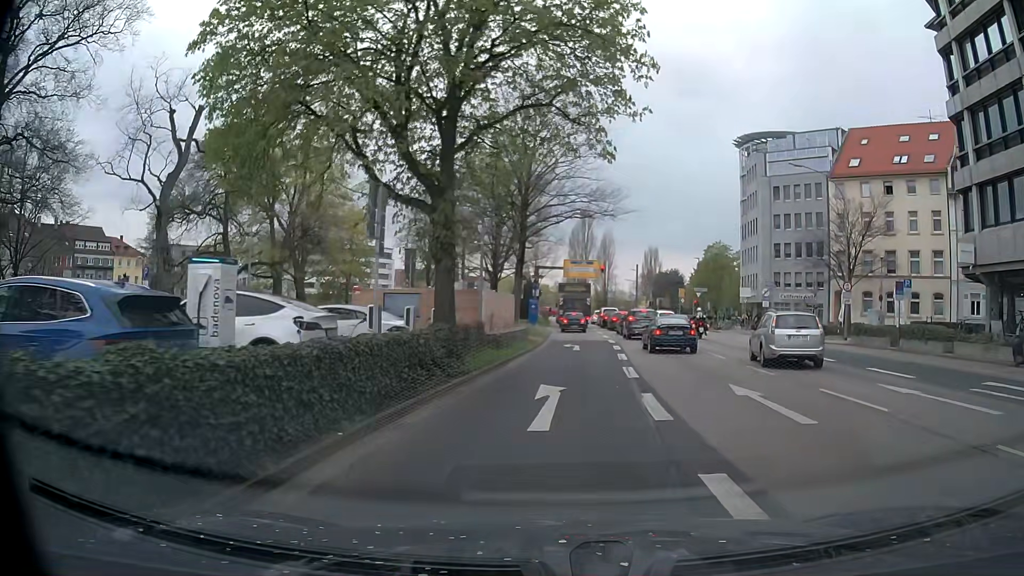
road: primary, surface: asphalt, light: Day
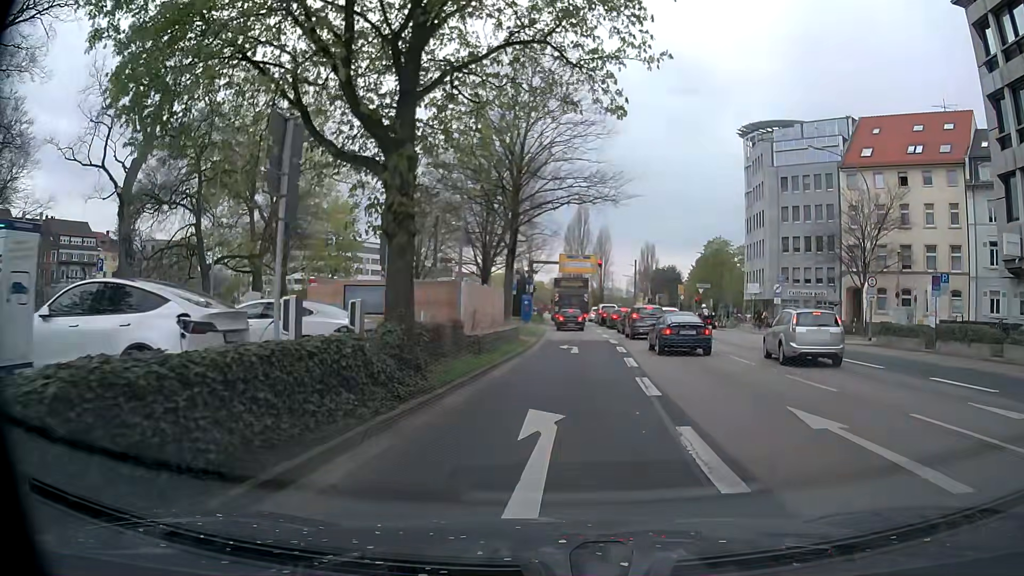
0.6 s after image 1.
(0.0, +3.7) m; 0°
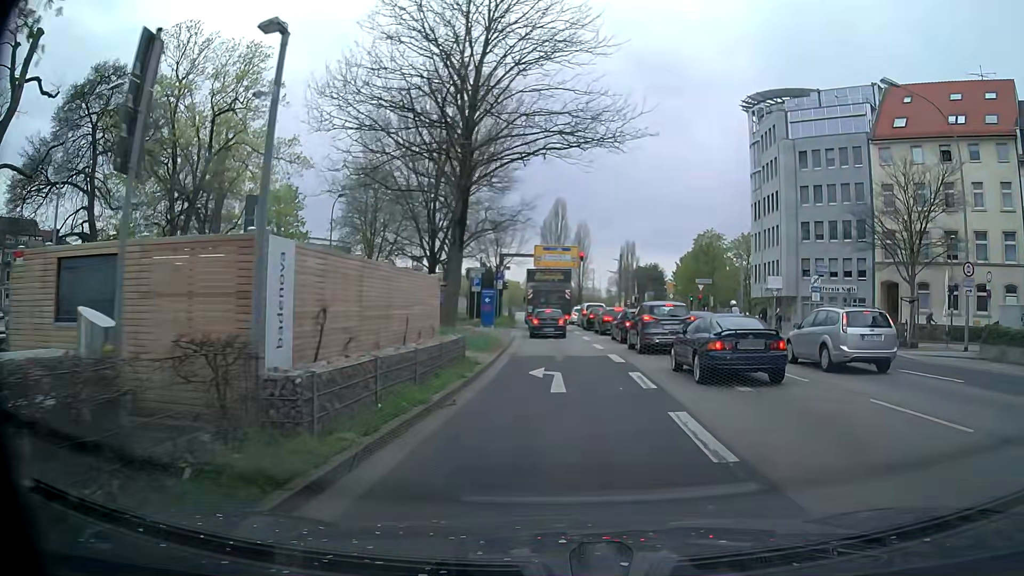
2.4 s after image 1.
(+0.1, +10.9) m; +3°
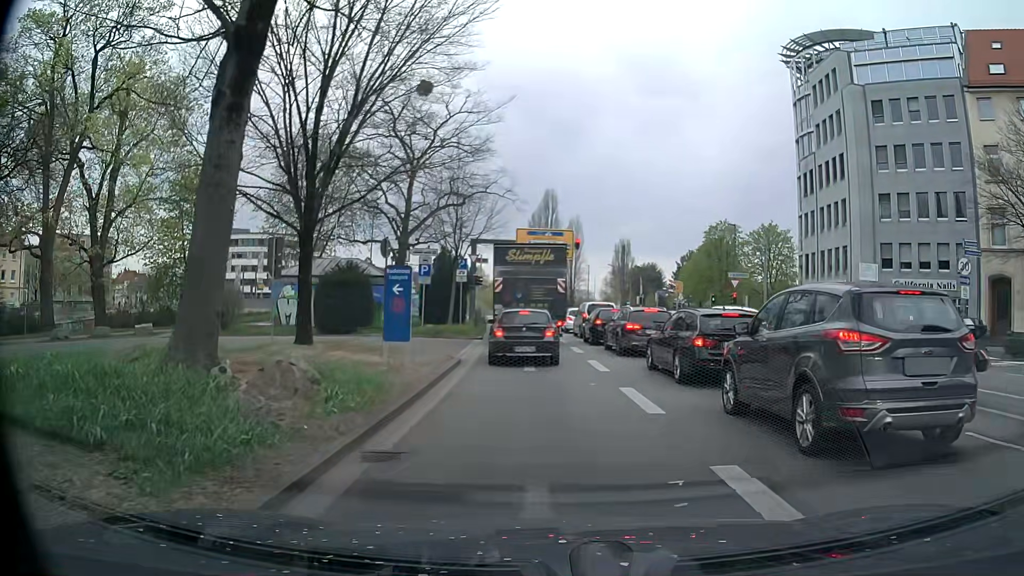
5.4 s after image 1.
(-0.2, +15.1) m; -1°
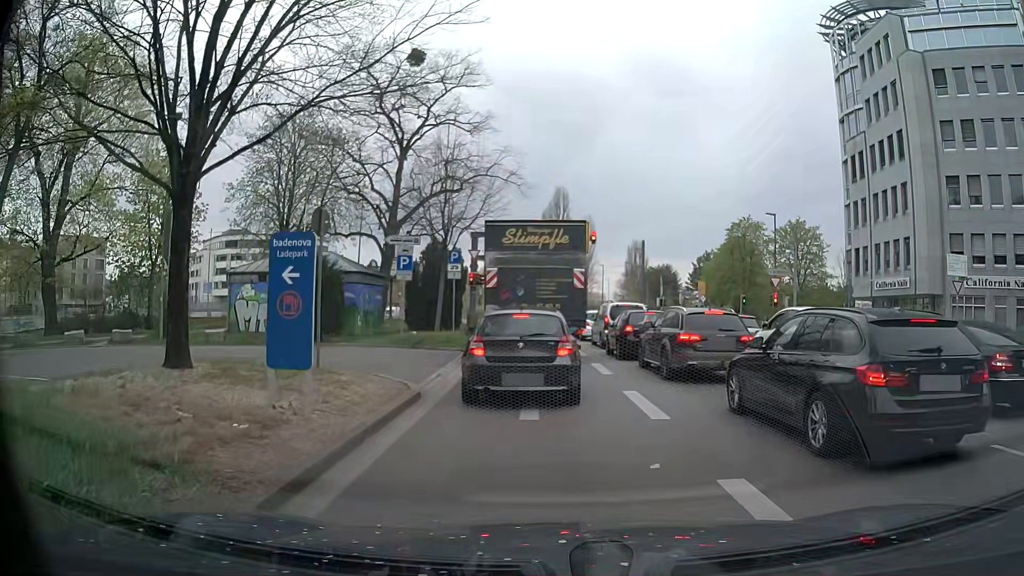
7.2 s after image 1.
(0.0, +6.4) m; +2°
